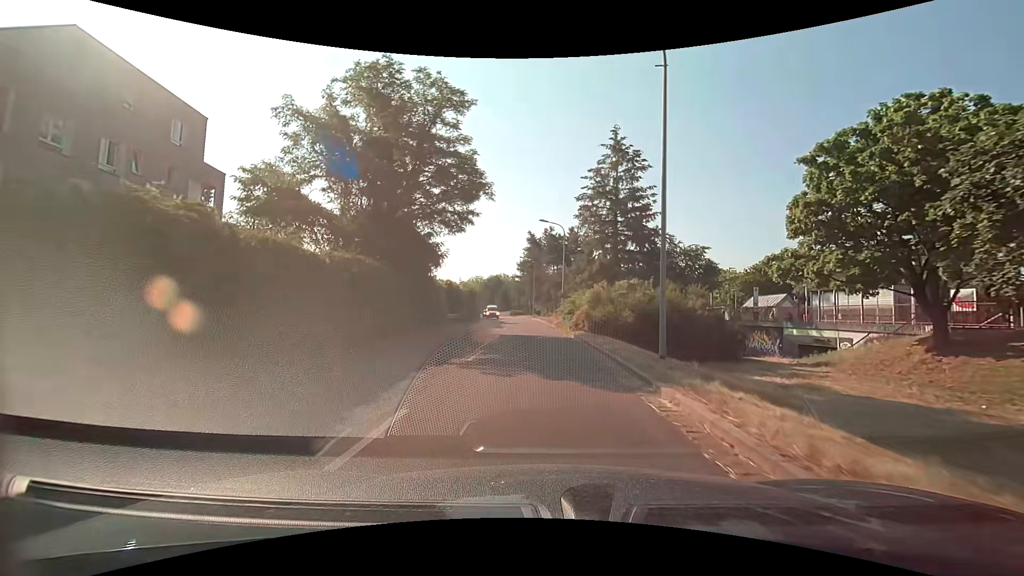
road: tertiary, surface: asphalt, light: Day
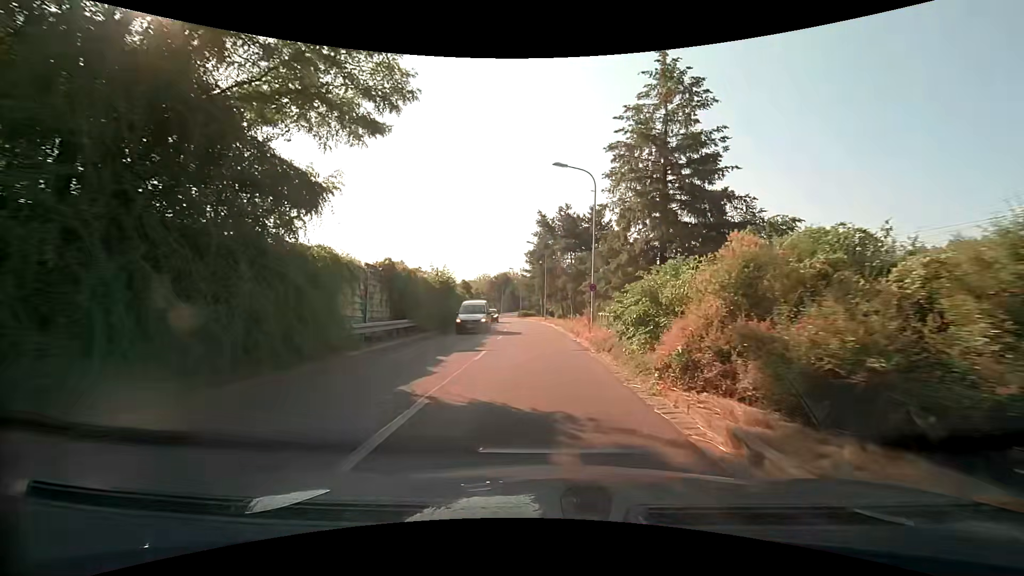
(-0.4, +17.4) m; -2°
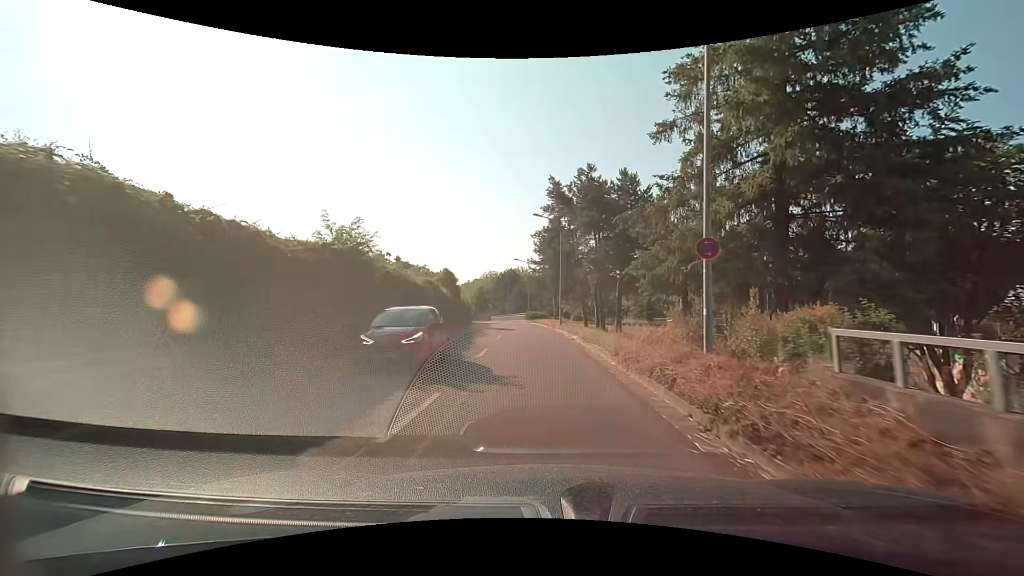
(-0.2, +17.0) m; -2°
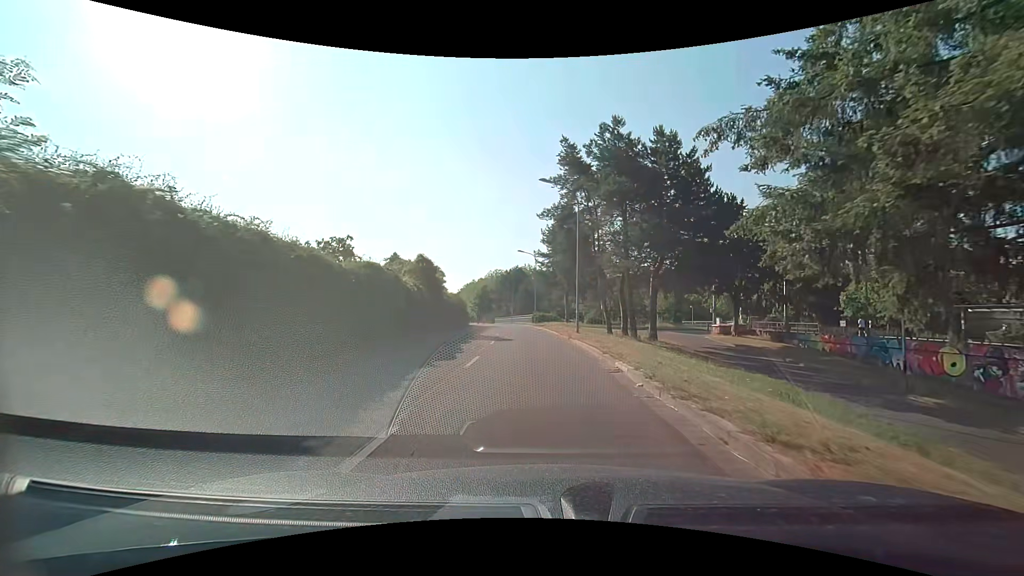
(0.0, +11.3) m; 0°
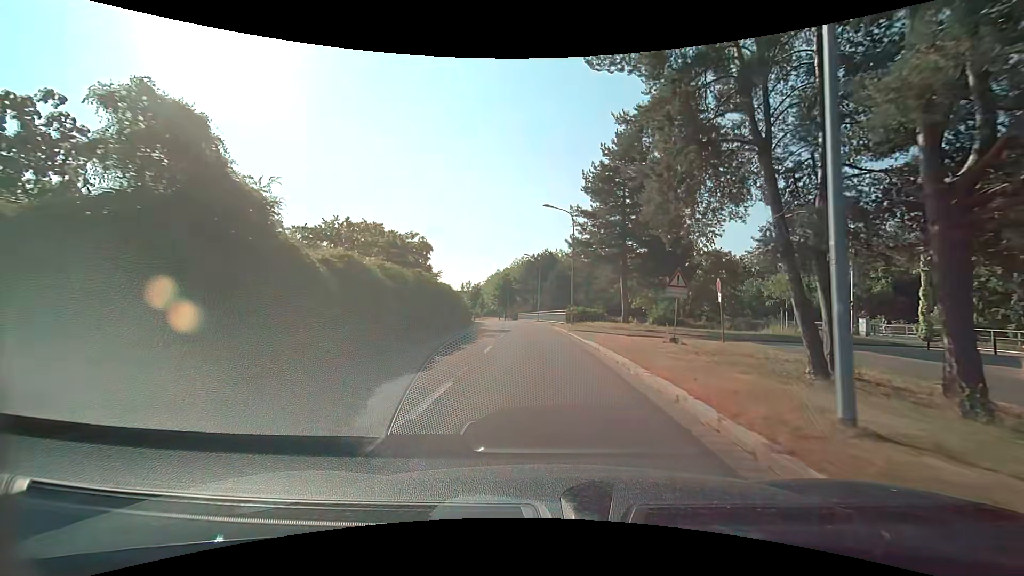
(-0.8, +23.8) m; -4°
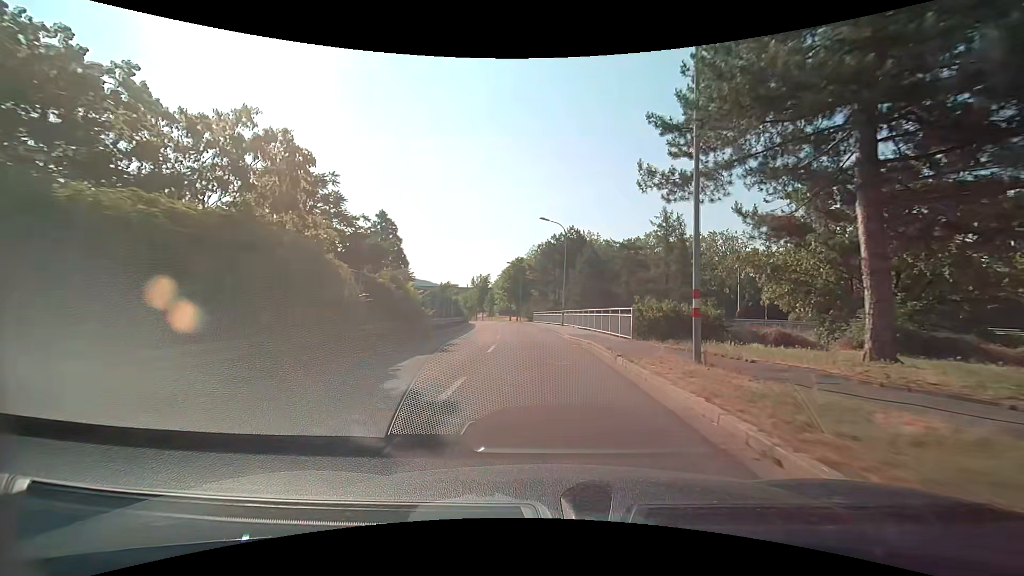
(-0.6, +26.3) m; -3°
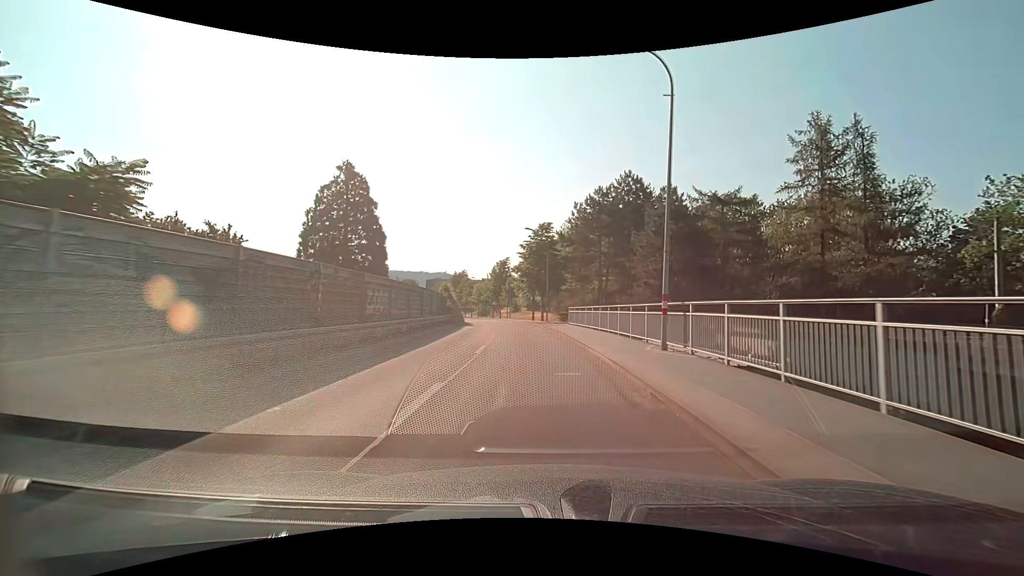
(-0.6, +28.1) m; -3°
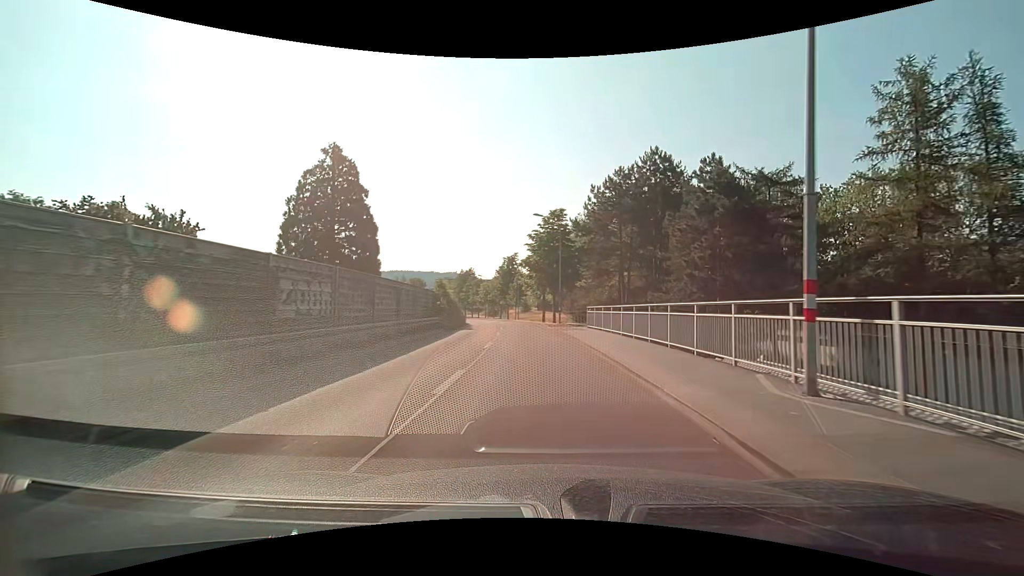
(-0.1, +7.1) m; -1°
(0, +10) (-1, +20) (-1, +30) (-2, +40) (-3, +50) (-5, +60) (-6, +70) (-8, +79) (-11, +89) (-13, +99) m
